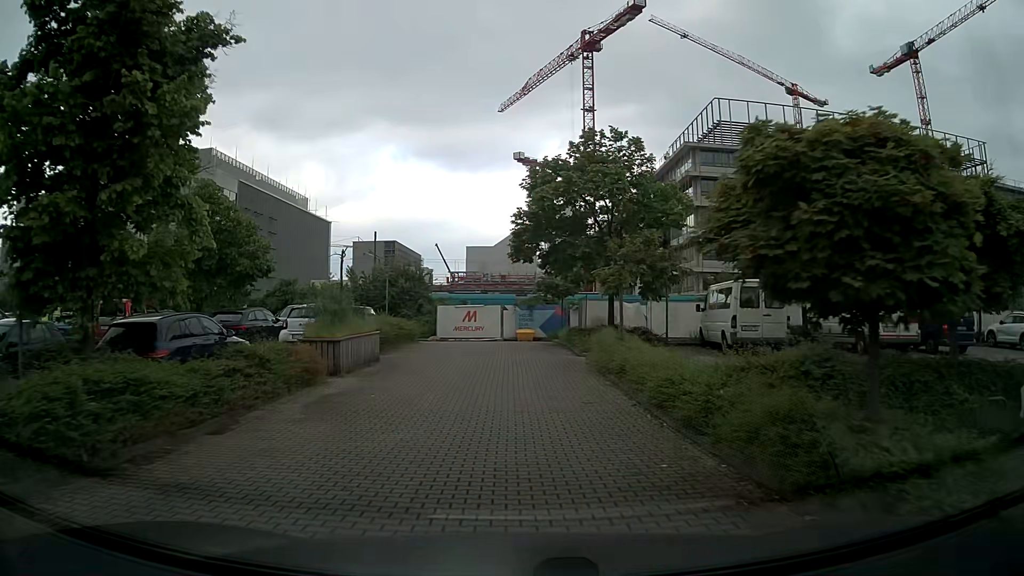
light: Day
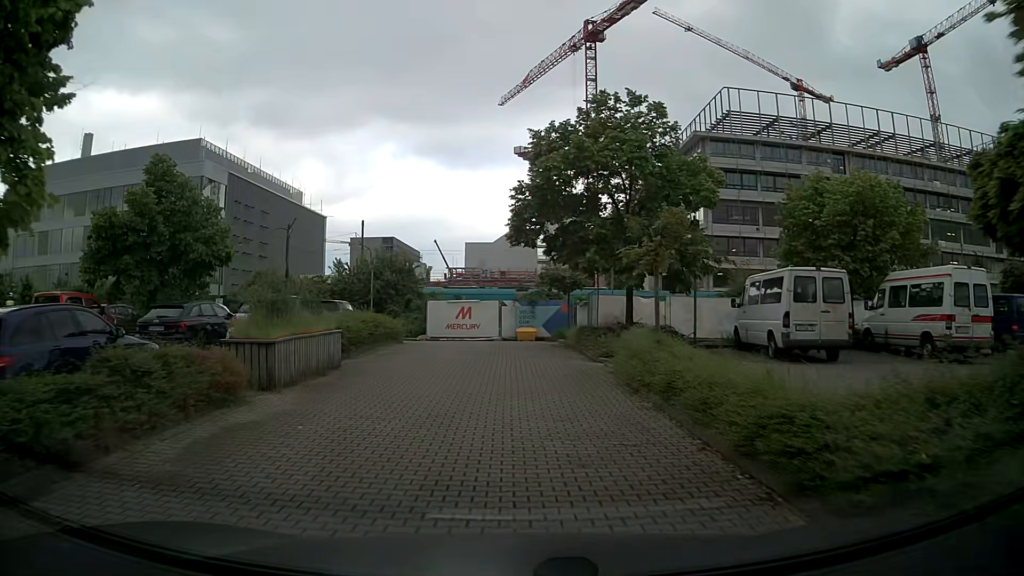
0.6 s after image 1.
(0.0, +4.1) m; +1°
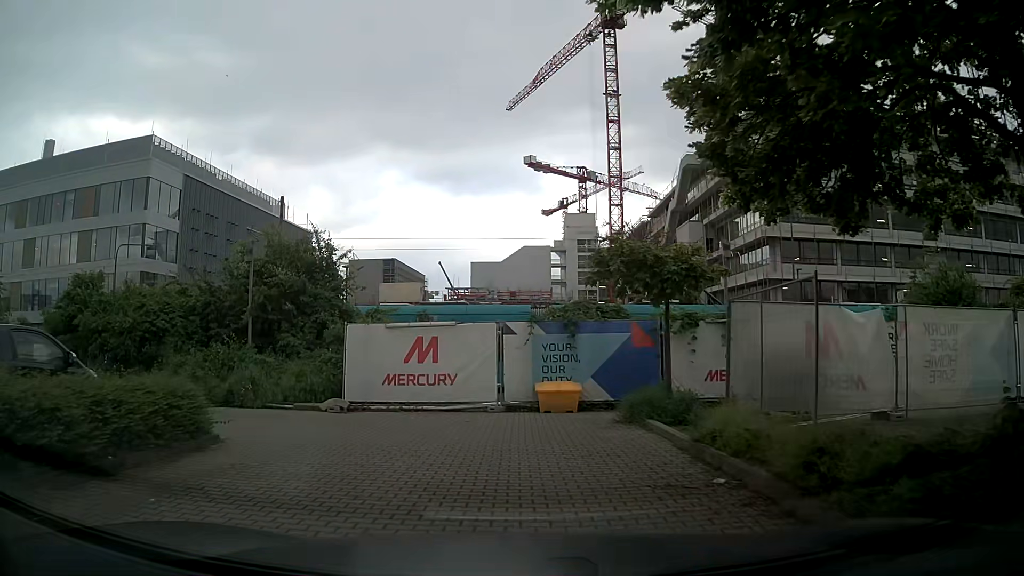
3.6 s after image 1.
(-0.2, +17.3) m; -1°
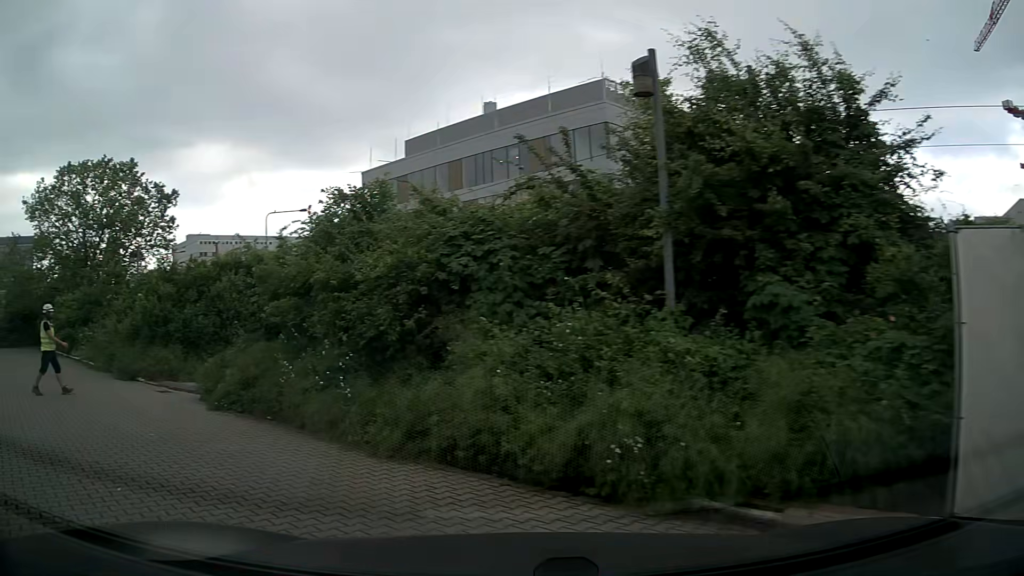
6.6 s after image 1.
(-2.0, +11.1) m; -42°
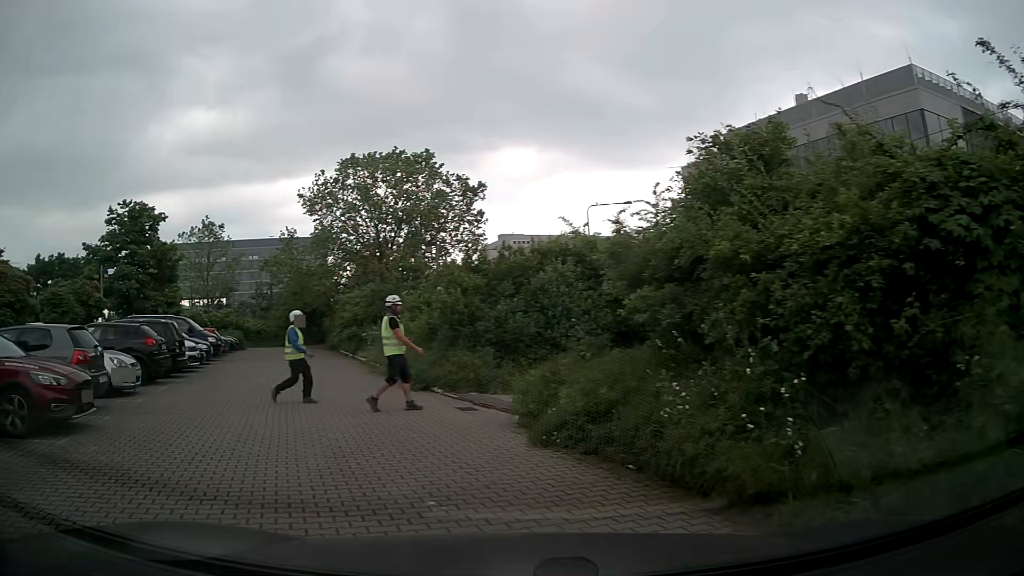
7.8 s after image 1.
(-0.9, +3.4) m; -29°
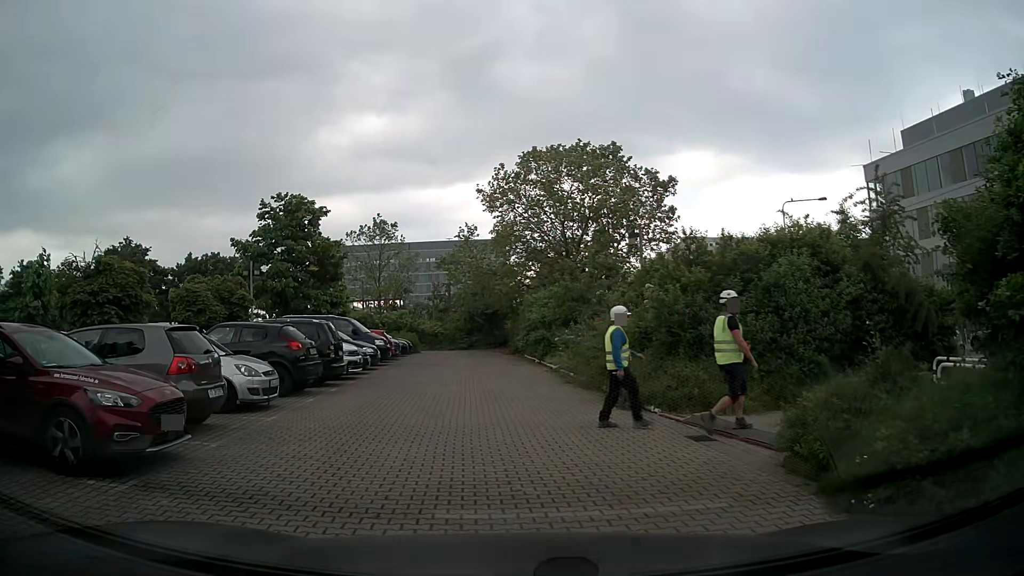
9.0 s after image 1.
(-0.4, +2.7) m; -14°
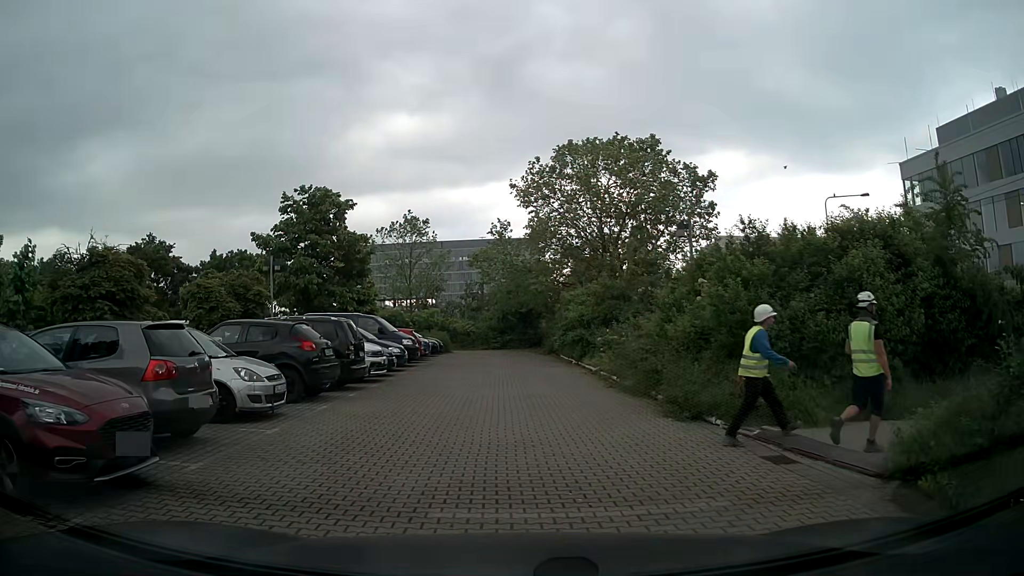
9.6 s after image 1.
(0.0, +1.6) m; -4°
